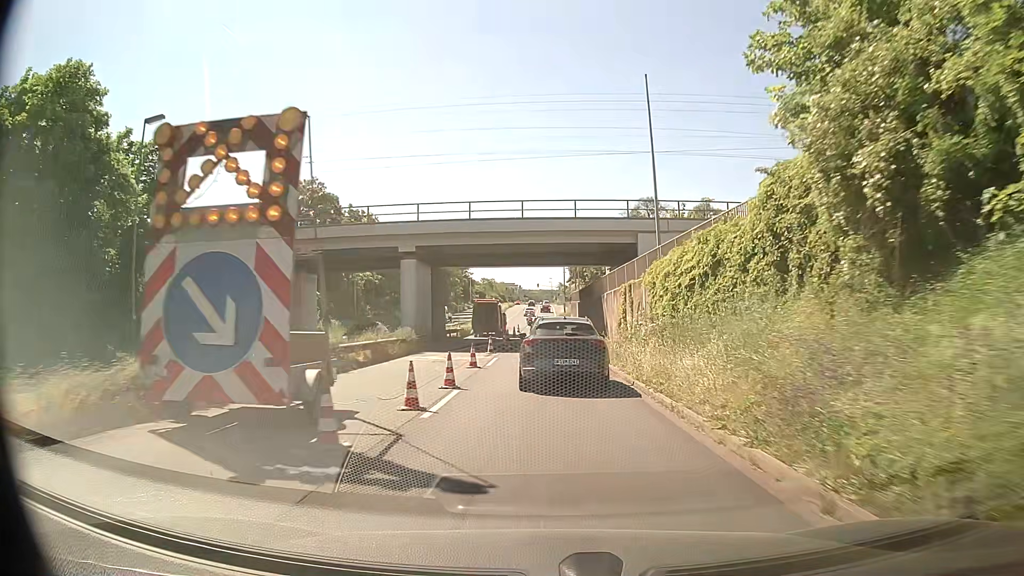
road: primary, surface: asphalt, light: Day
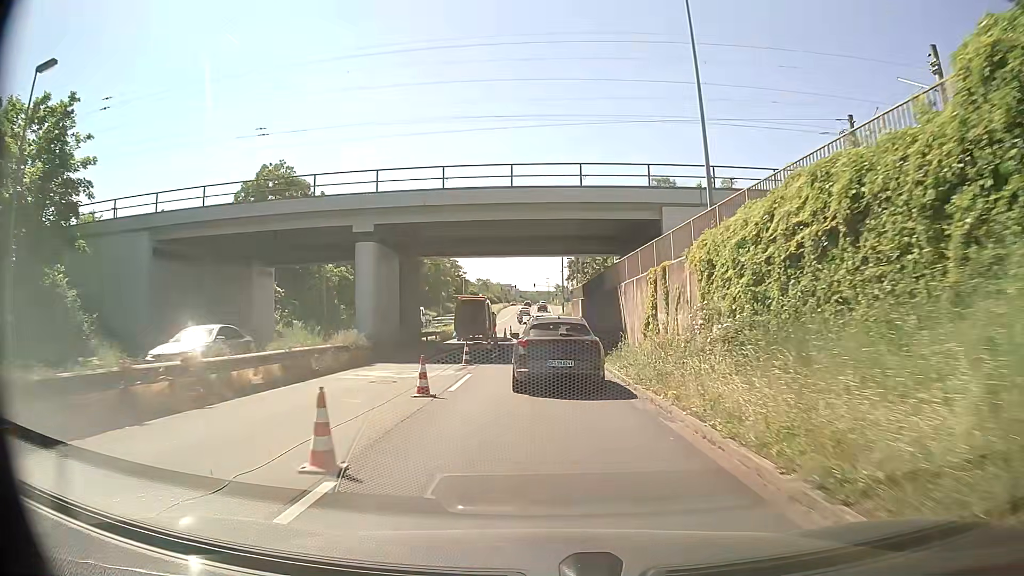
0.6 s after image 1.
(0.0, +8.2) m; 0°
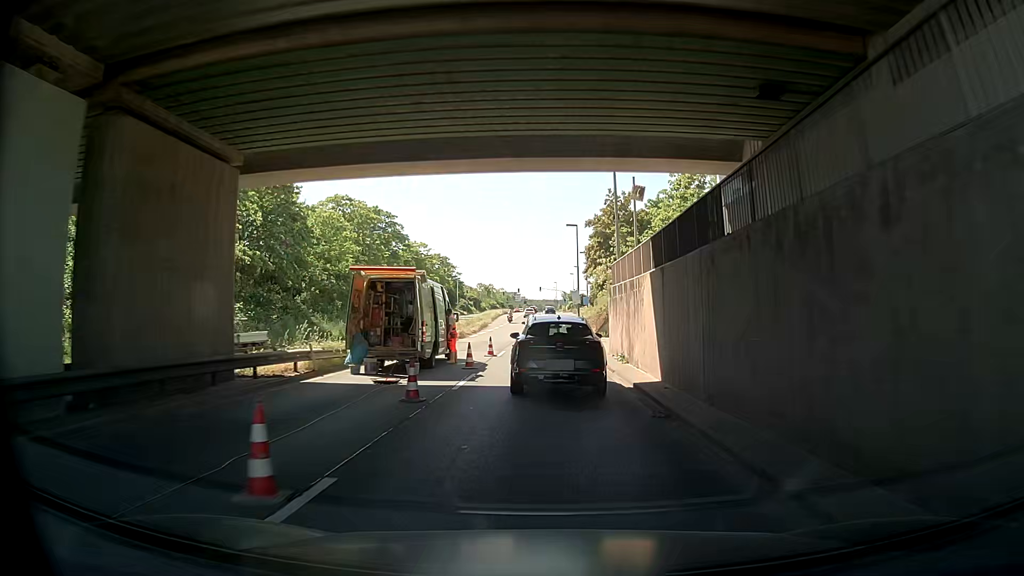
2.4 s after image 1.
(-0.2, +24.3) m; -1°
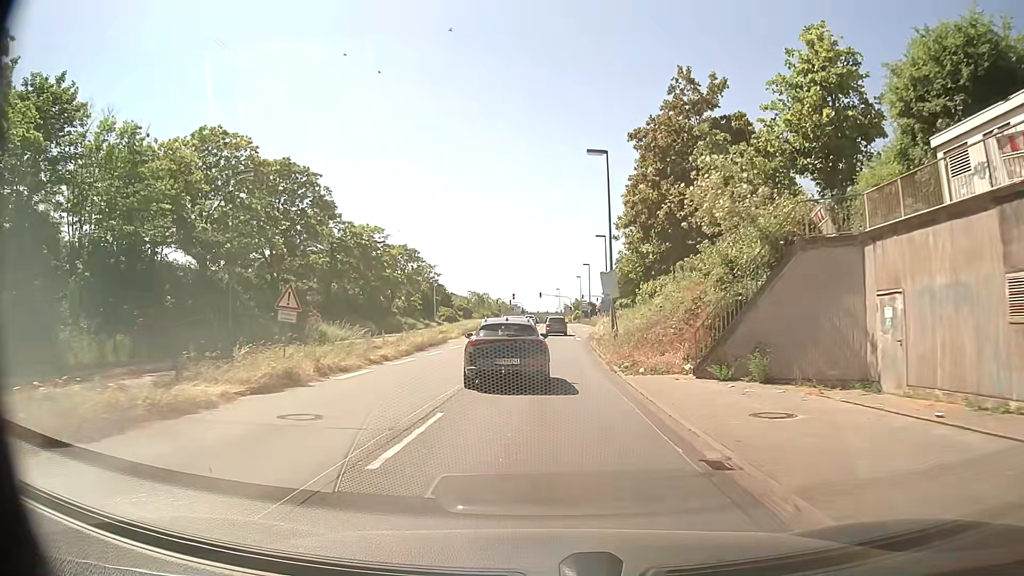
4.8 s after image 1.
(+0.2, +31.9) m; +1°
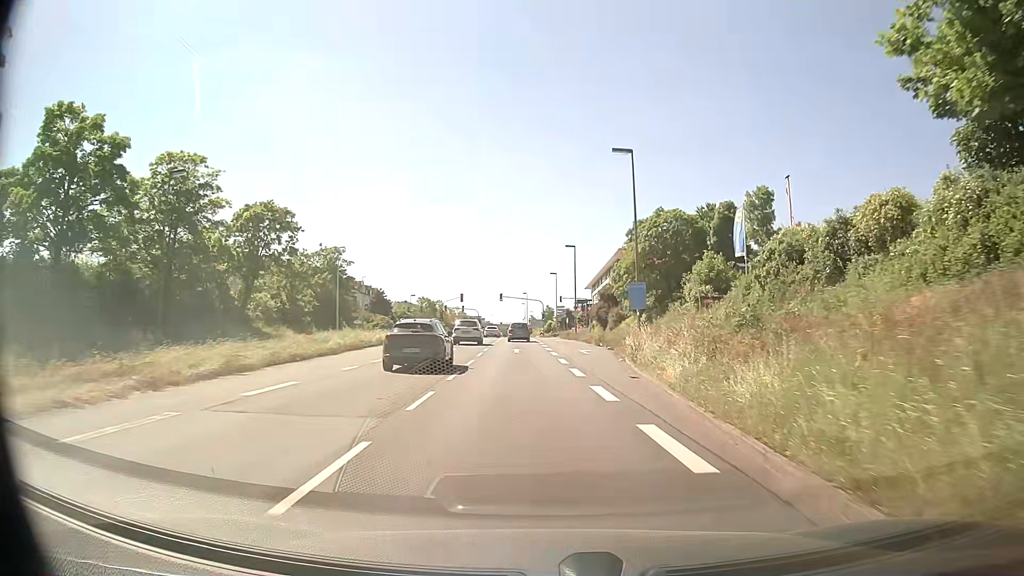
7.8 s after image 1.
(+0.3, +40.5) m; +2°
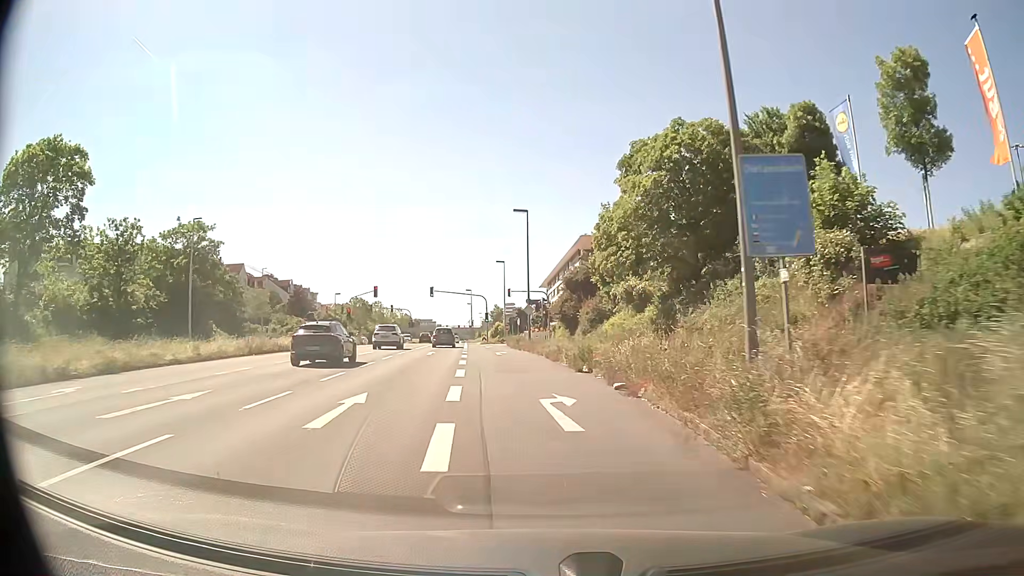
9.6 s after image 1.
(+1.1, +23.9) m; +4°
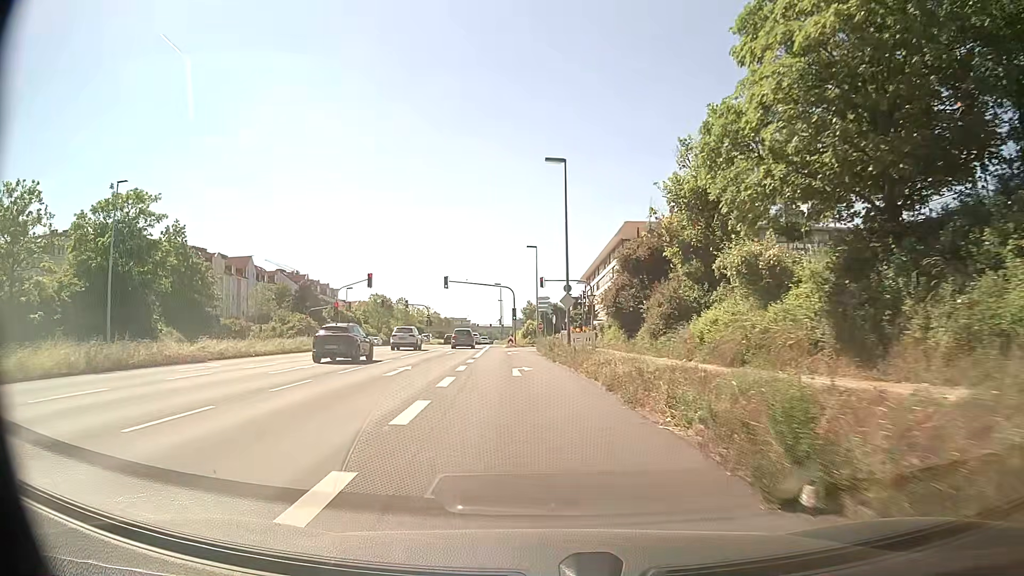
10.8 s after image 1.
(-0.4, +15.2) m; -3°
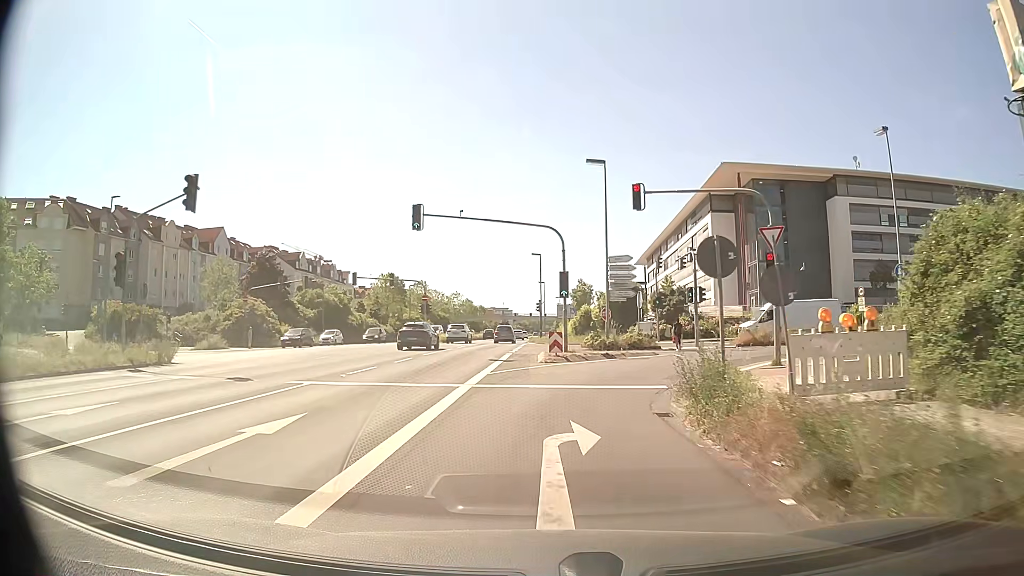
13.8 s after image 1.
(-1.5, +33.9) m; -4°
(0, +10) (+3, +20) (+8, +28) (+17, +32) (+27, +34) (+37, +34) (+47, +34) (+57, +33) (+67, +32) (+77, +32) m
